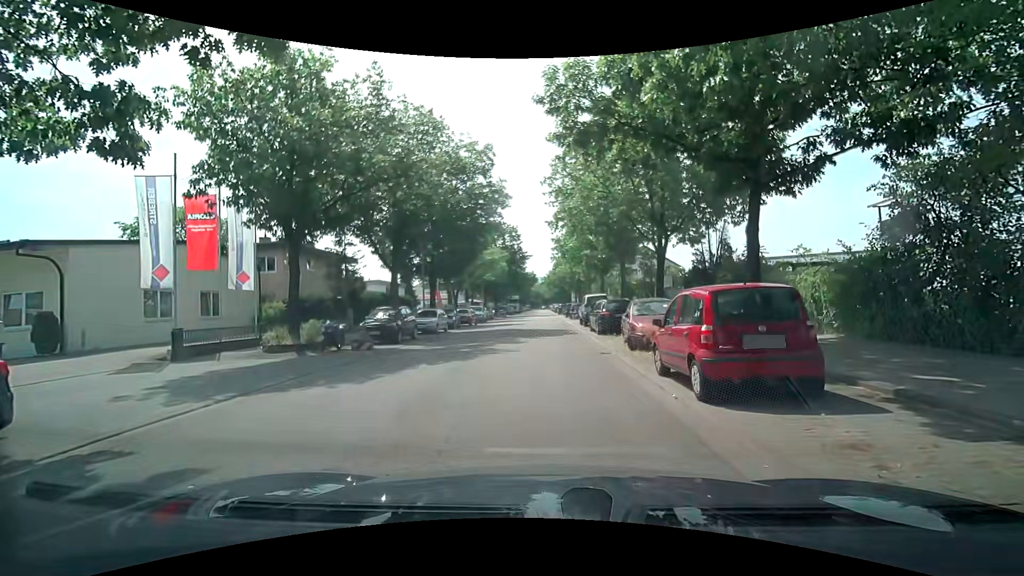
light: Day
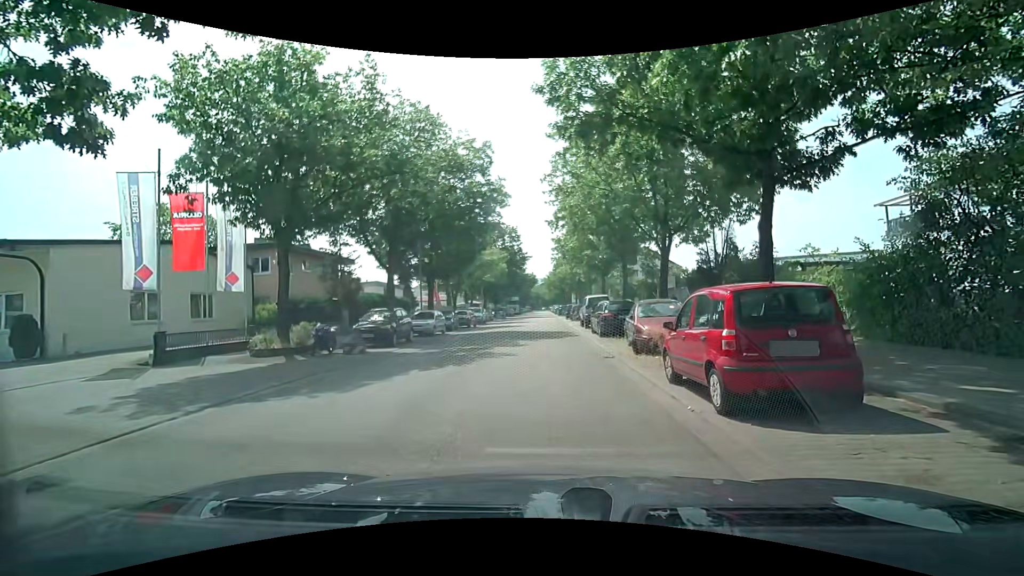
(0.0, +0.7) m; 0°
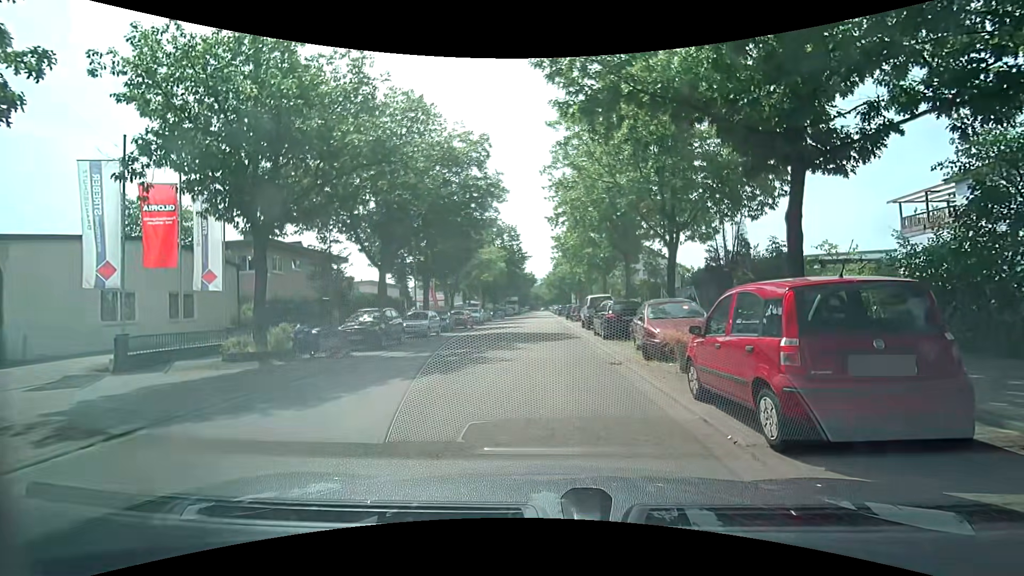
(0.0, +1.4) m; 0°
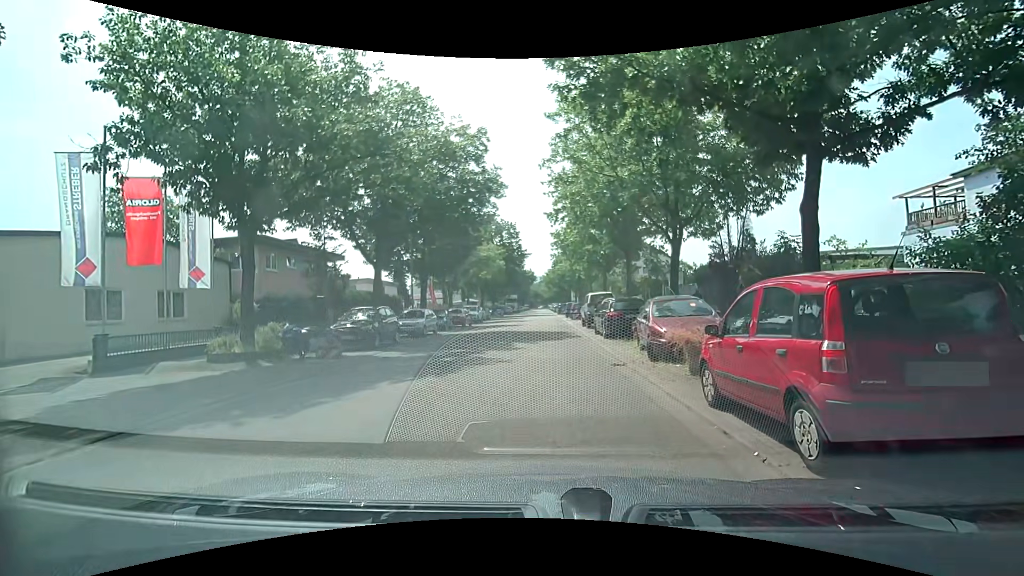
(0.0, +0.6) m; 0°
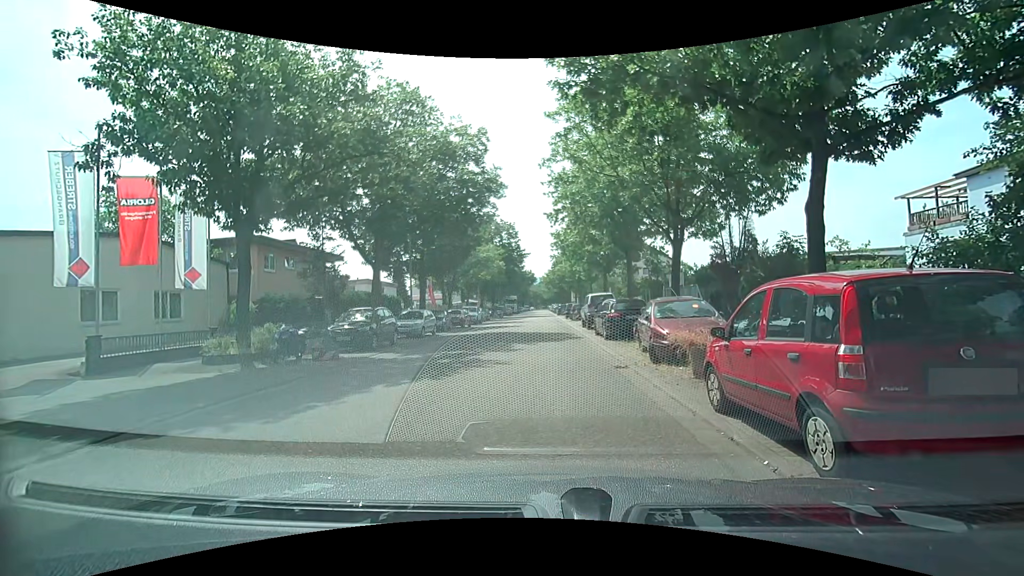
(0.0, +0.3) m; 0°
